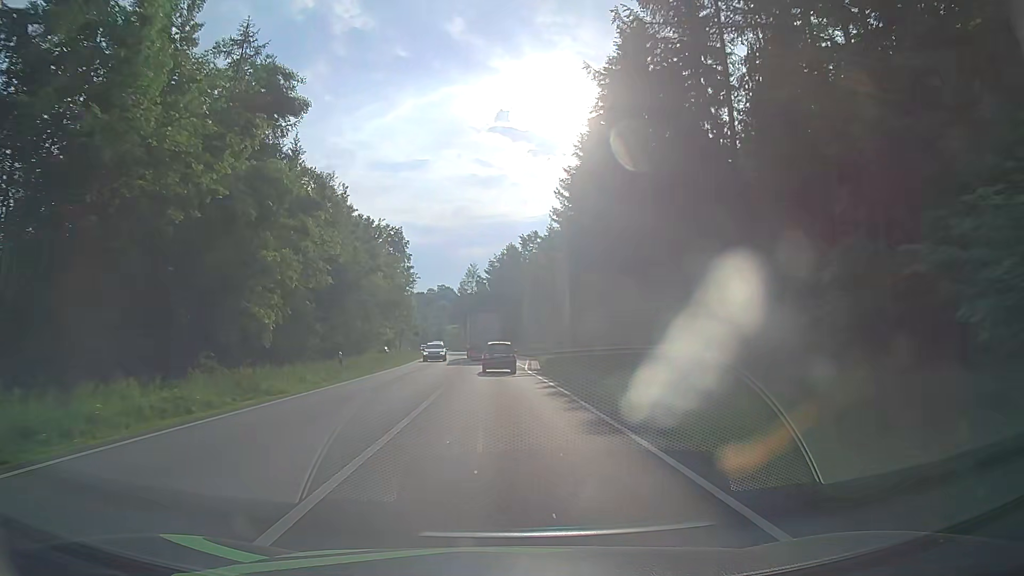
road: primary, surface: asphalt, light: Day
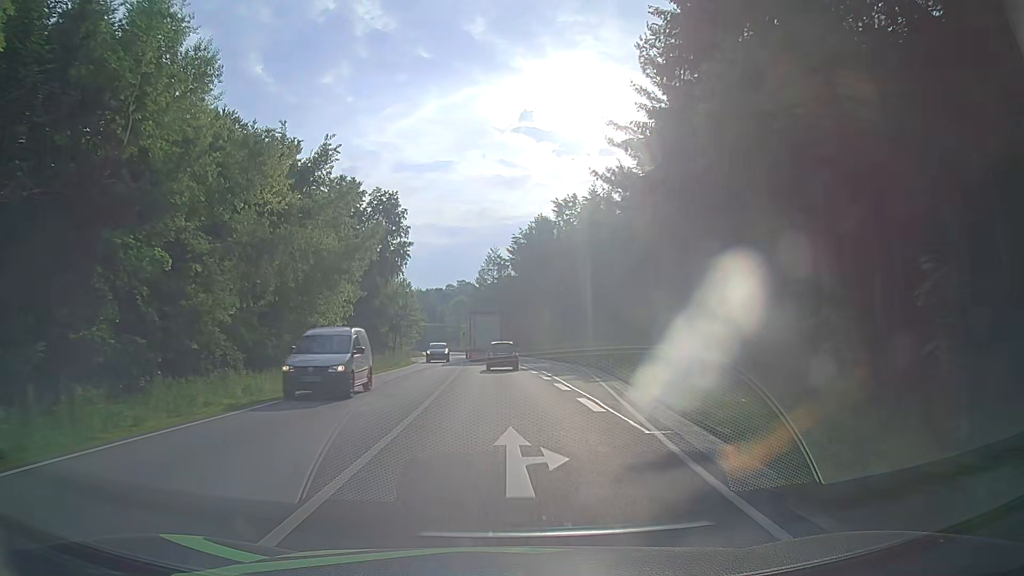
(-0.7, +31.3) m; -3°
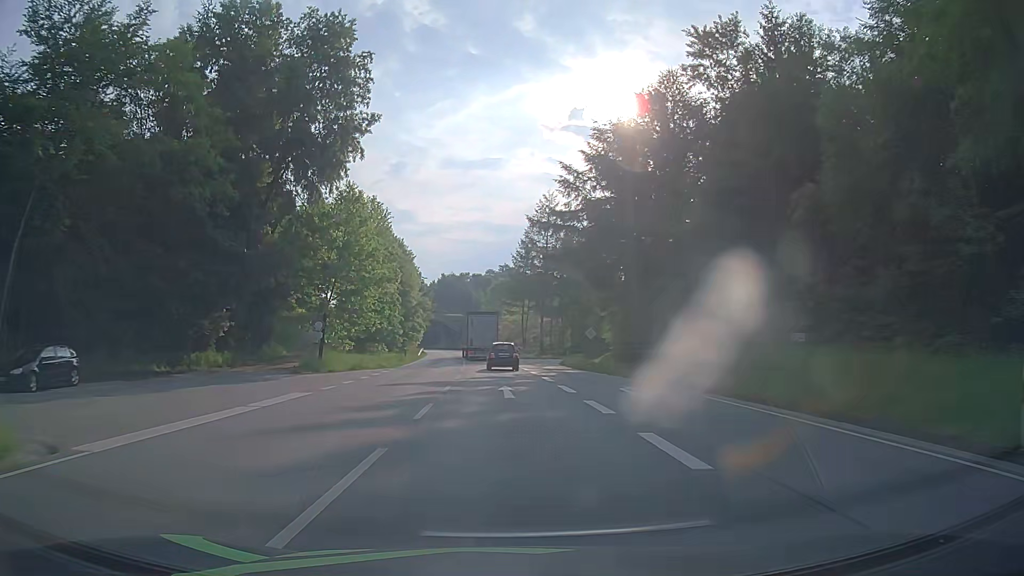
(-1.6, +54.0) m; -3°
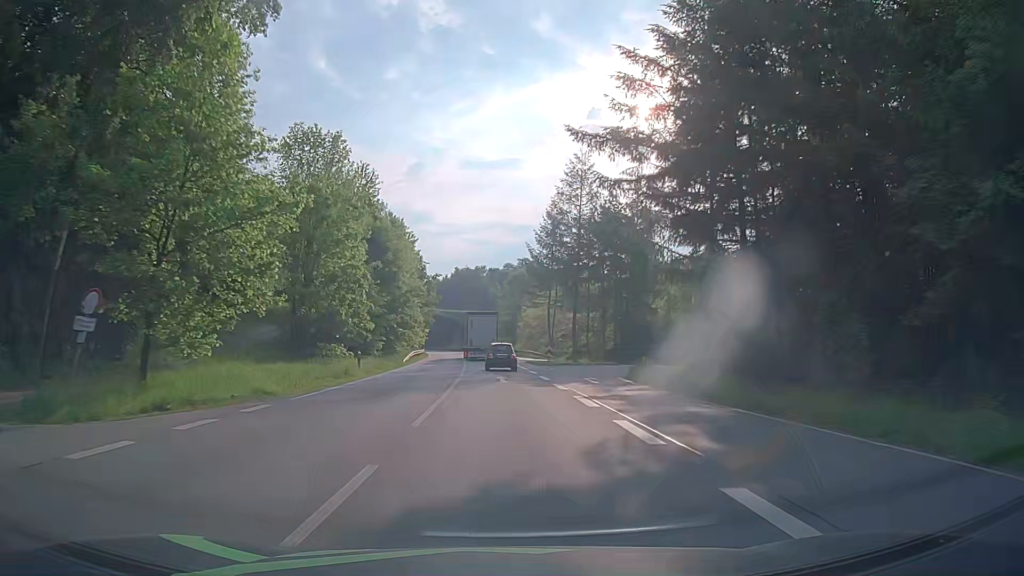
(-0.3, +22.0) m; -1°
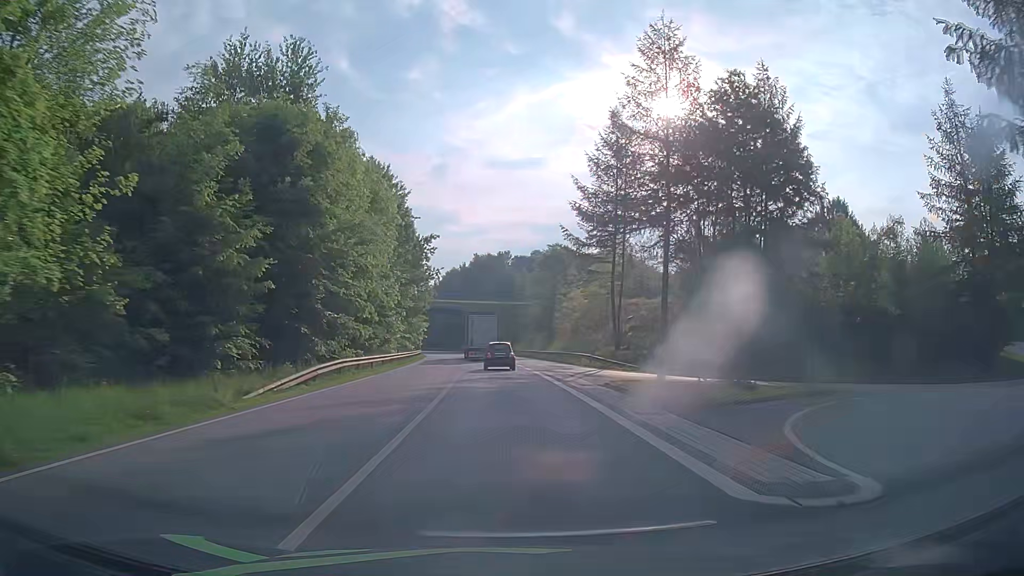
(-0.8, +33.4) m; -2°
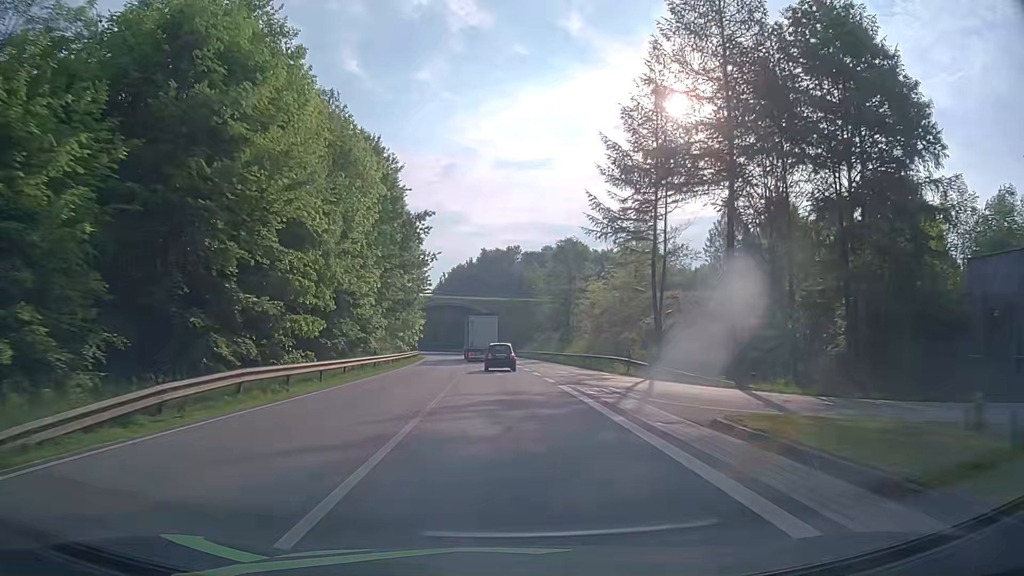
(-0.2, +11.2) m; -1°
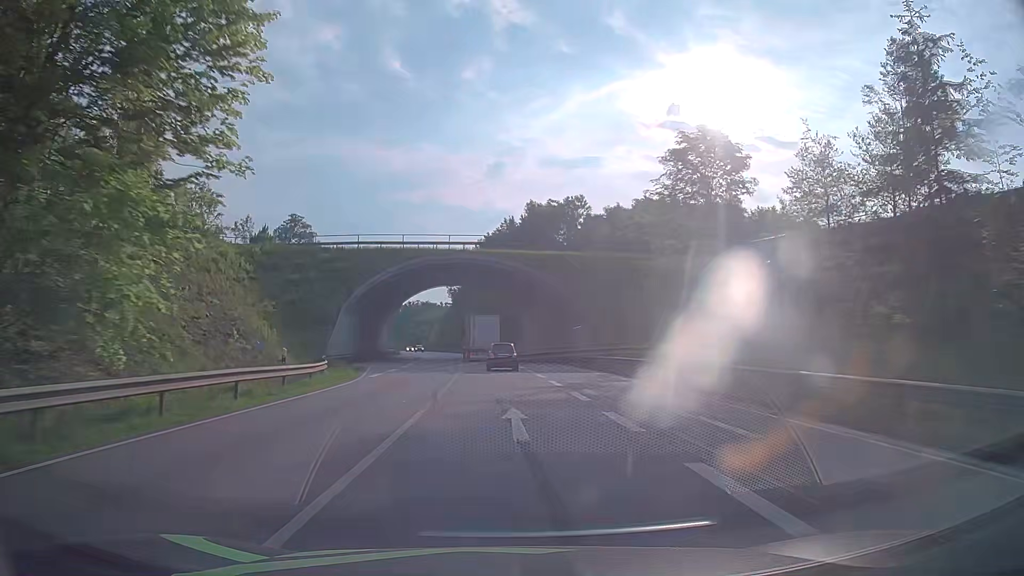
(-1.8, +56.4) m; -4°
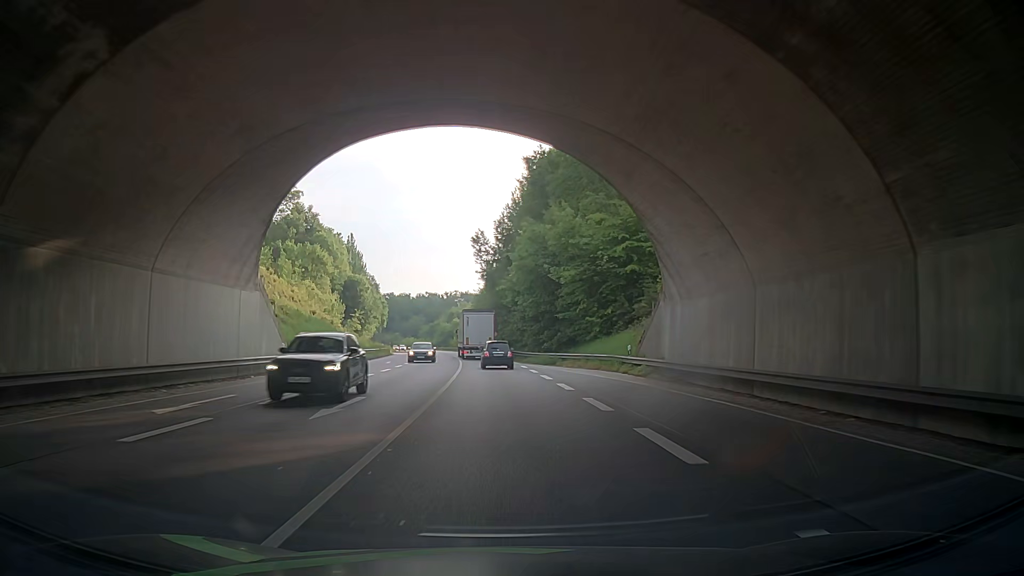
(-2.2, +56.9) m; -7°
(0, +10) (0, +20) (+1, +30) (+1, +40) (0, +50) (0, +60) (-1, +70) (-1, +80) (-2, +90) (-3, +100) m
